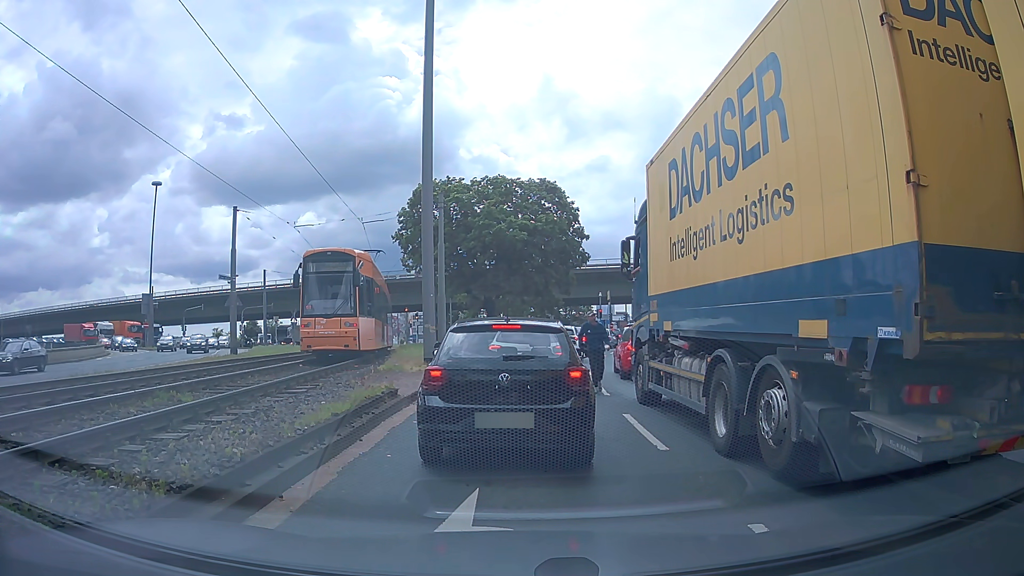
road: primary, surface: asphalt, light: Day
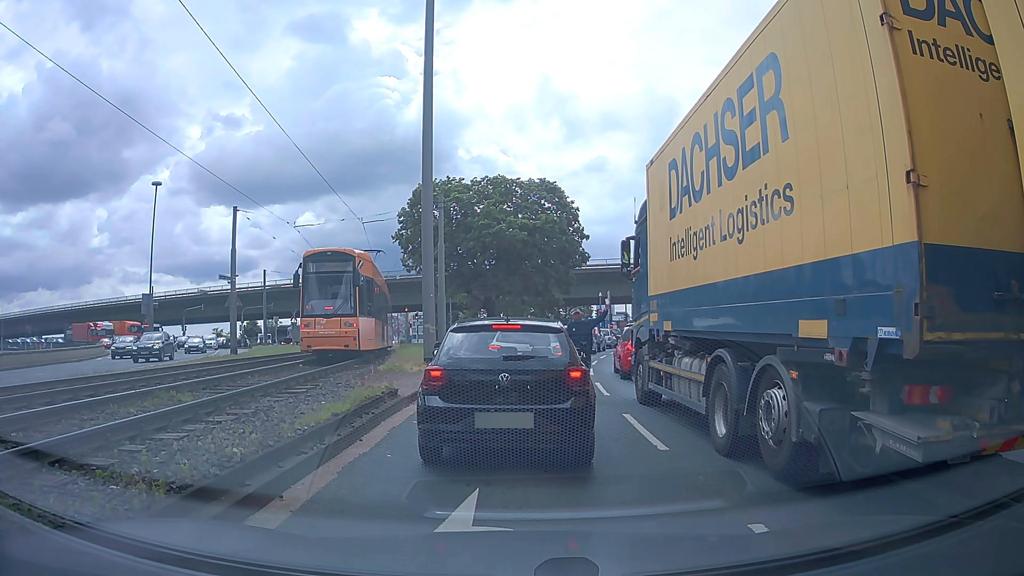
(0.0, 0.0) m; 0°
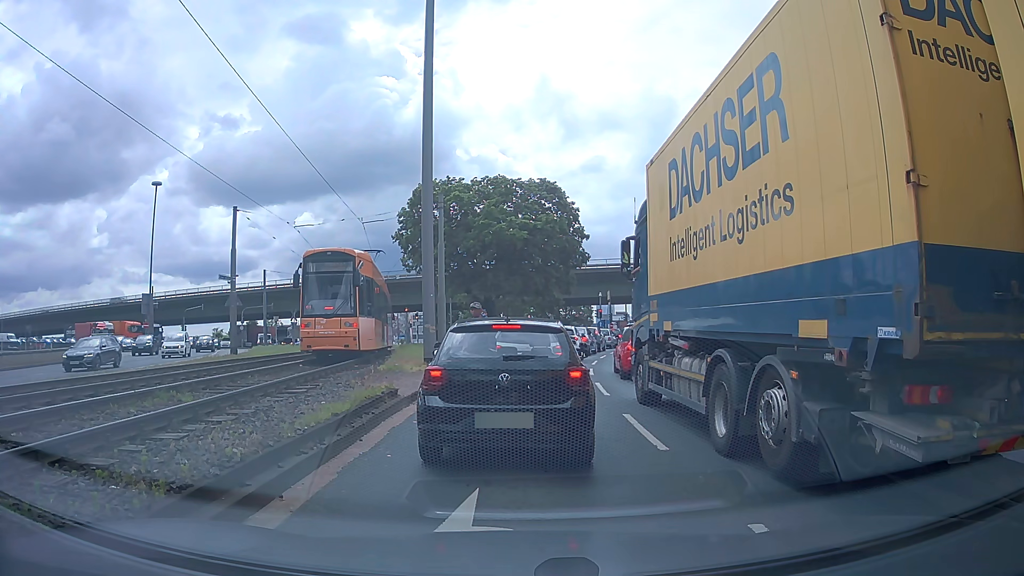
(0.0, 0.0) m; 0°
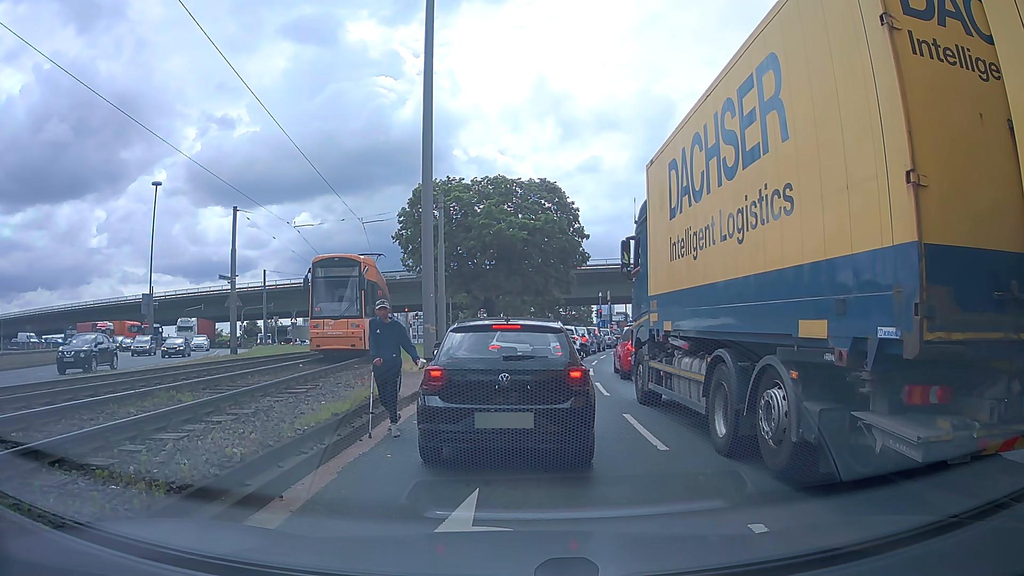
(0.0, 0.0) m; 0°
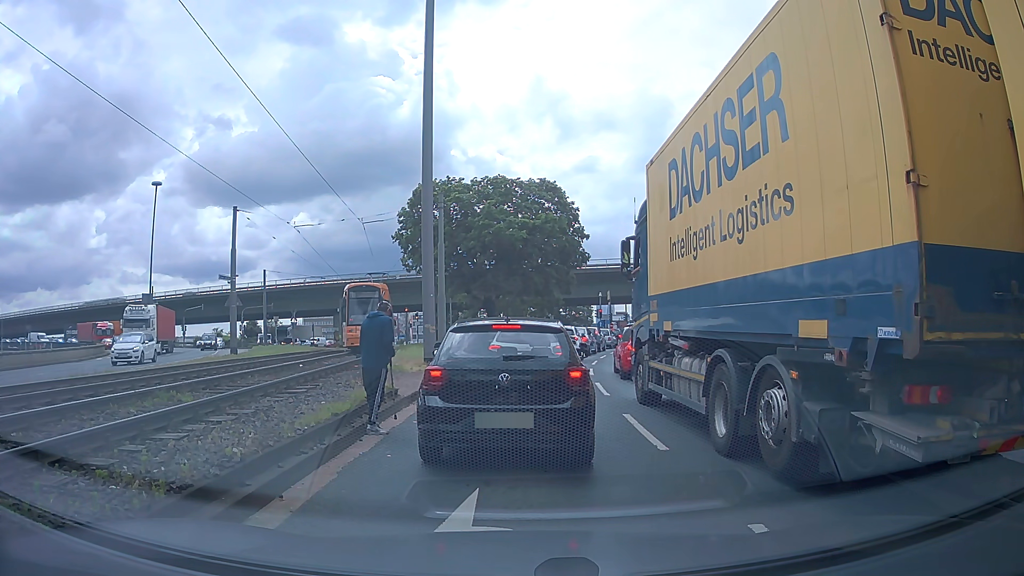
(0.0, 0.0) m; 0°
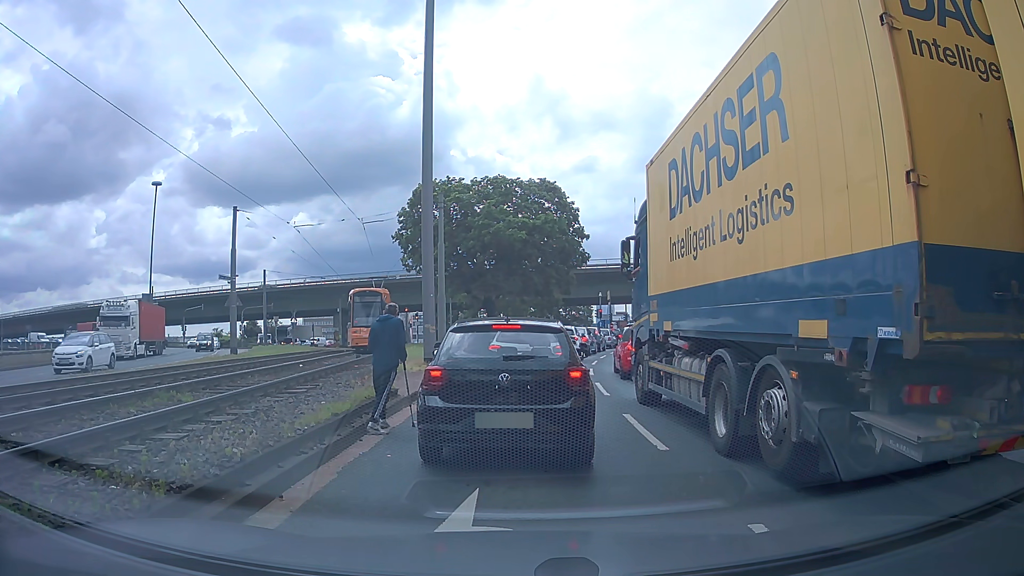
(0.0, 0.0) m; 0°
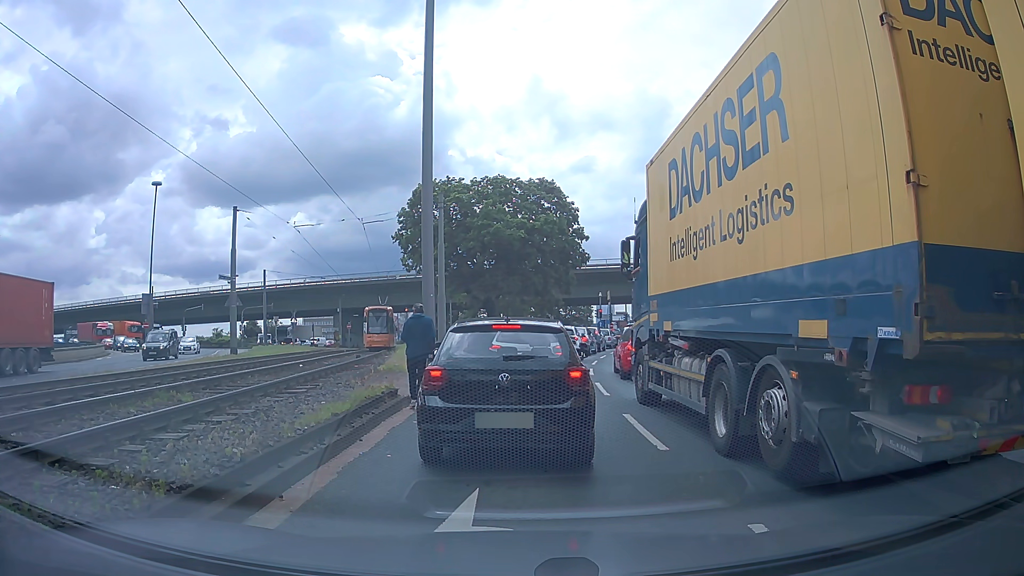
(0.0, 0.0) m; 0°
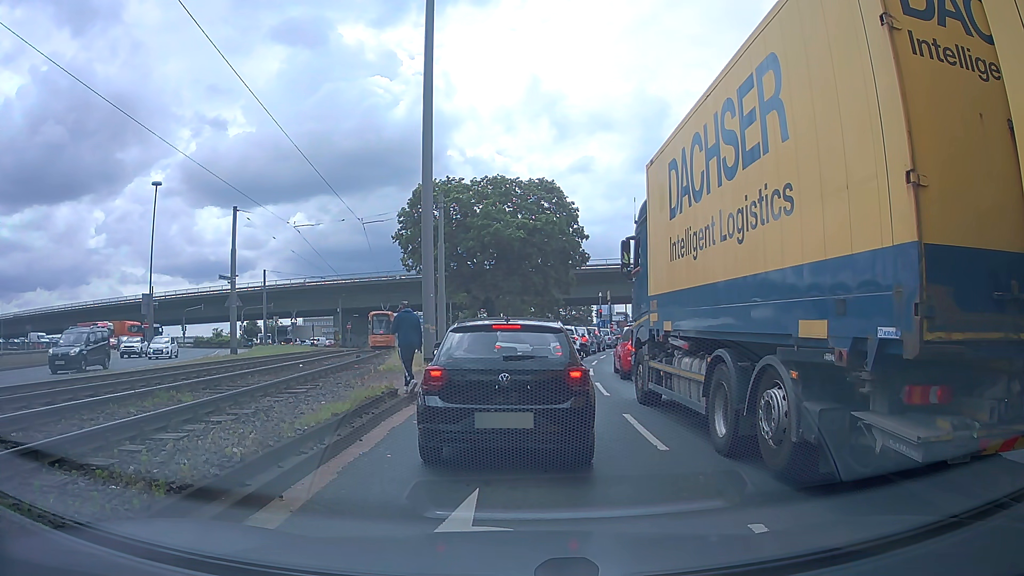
(0.0, 0.0) m; 0°
